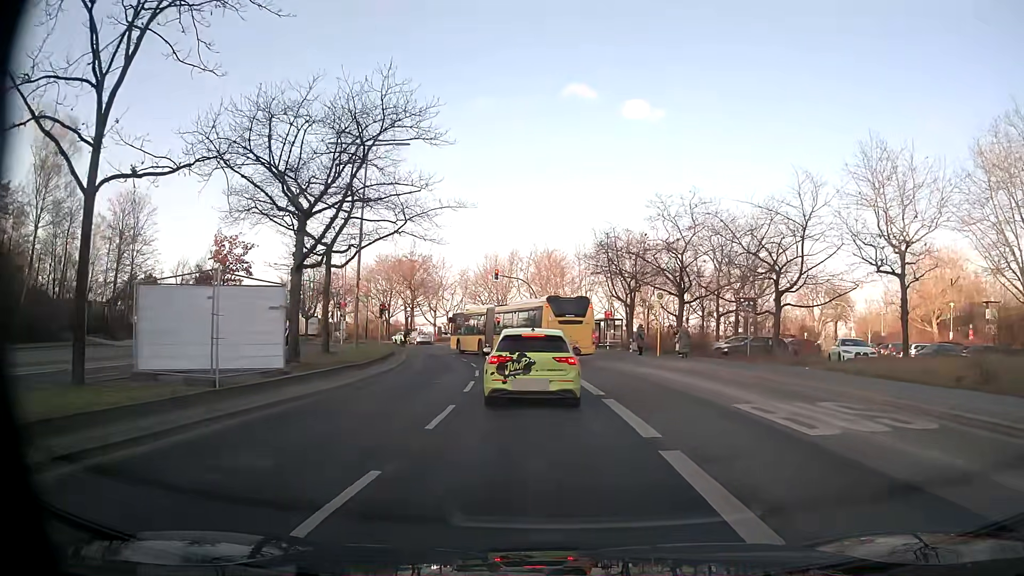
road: secondary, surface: asphalt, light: Day
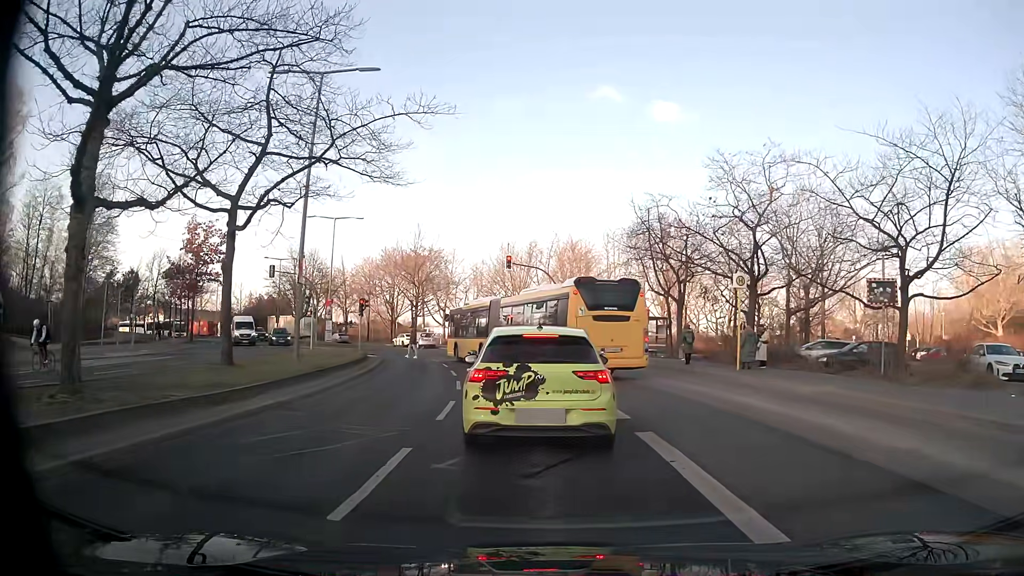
(-0.1, +10.4) m; -1°
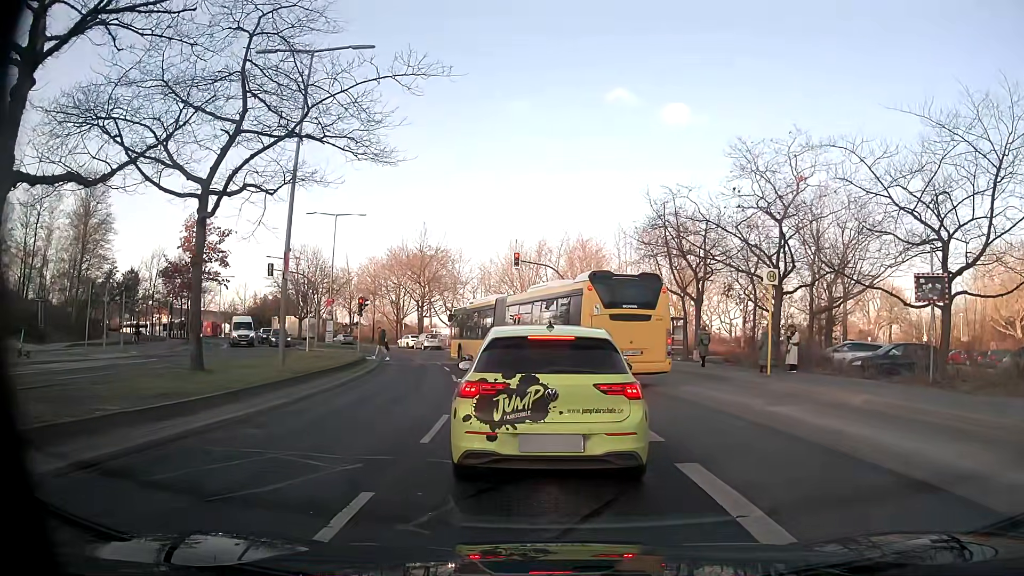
(0.0, +2.1) m; -2°
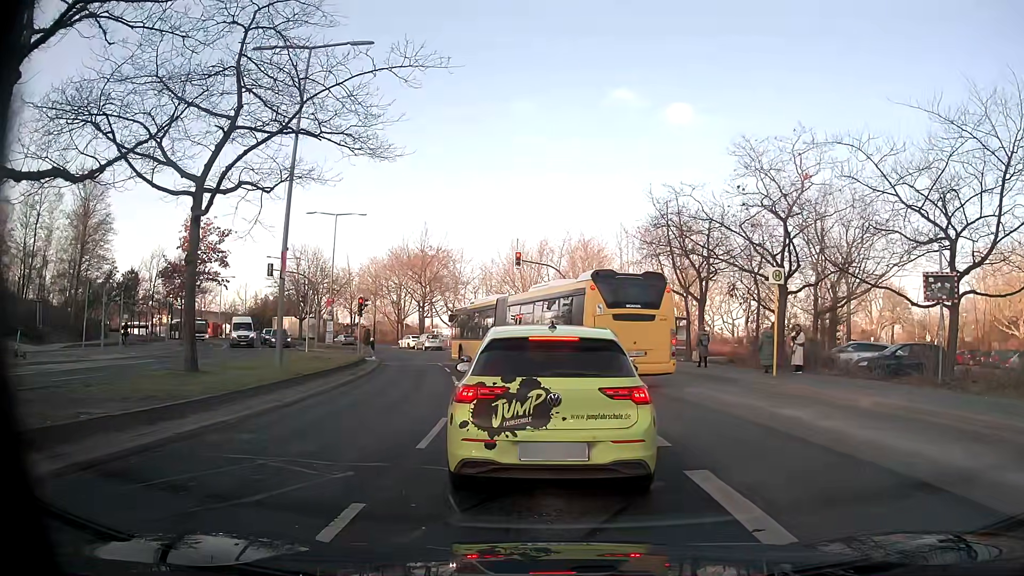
(0.0, +0.3) m; 0°
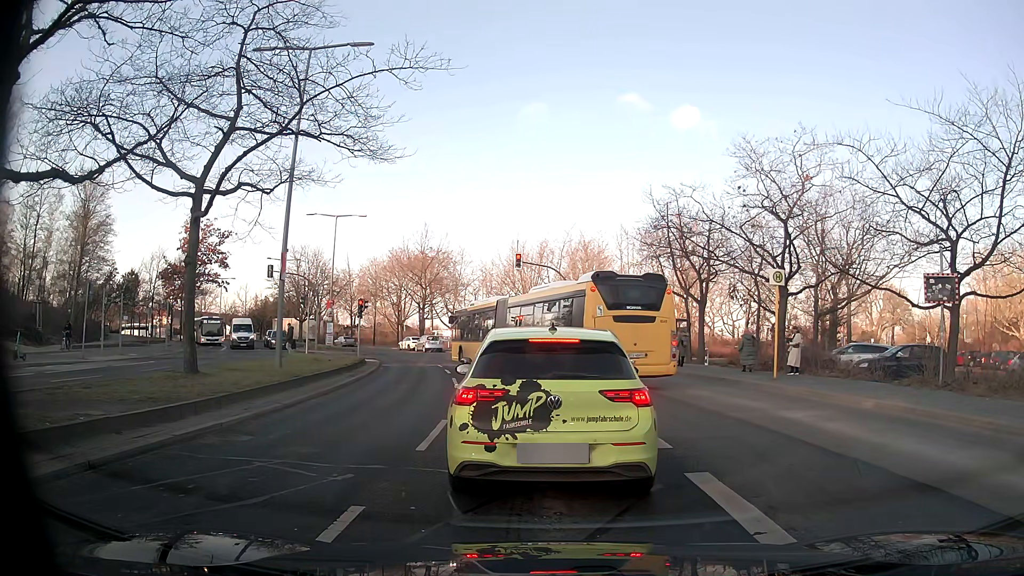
(0.0, +0.1) m; 0°
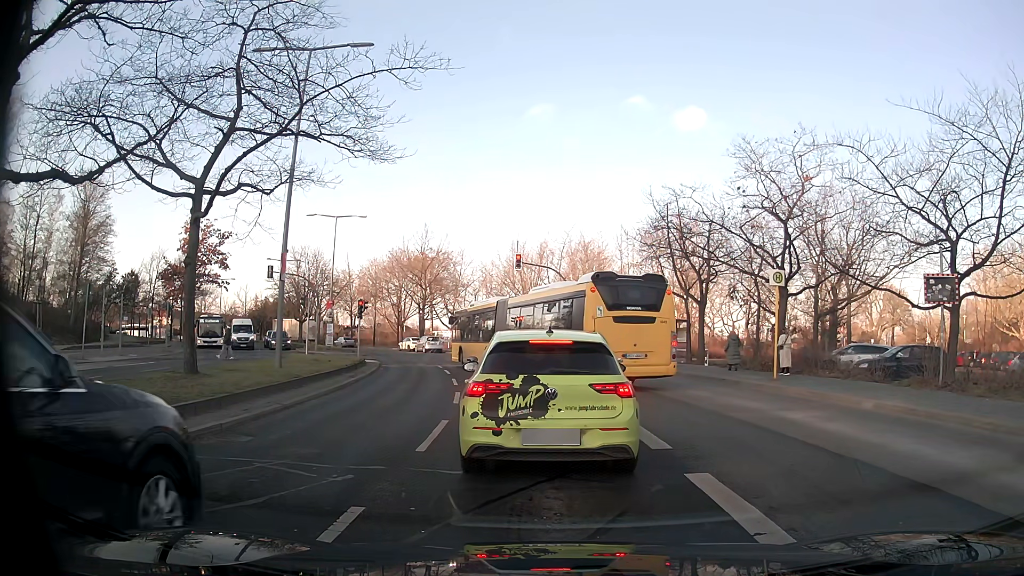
(0.0, 0.0) m; 0°
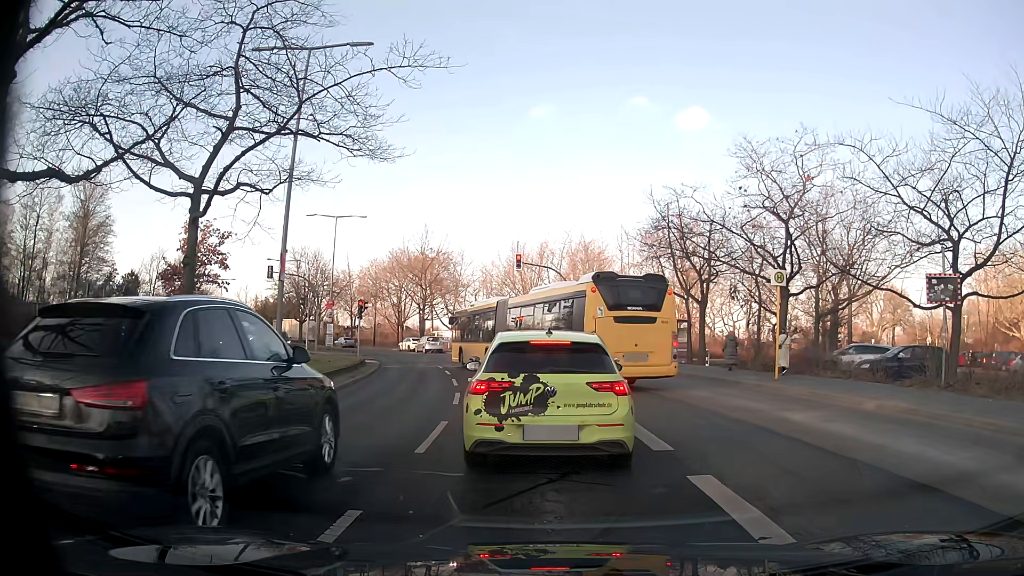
(0.0, +0.1) m; 0°
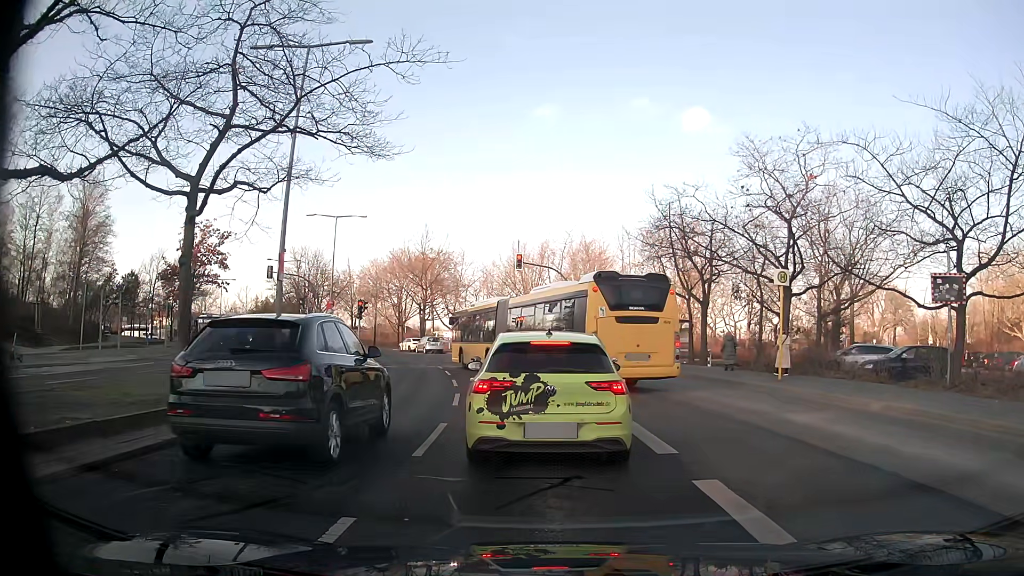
(0.0, +0.2) m; 0°
